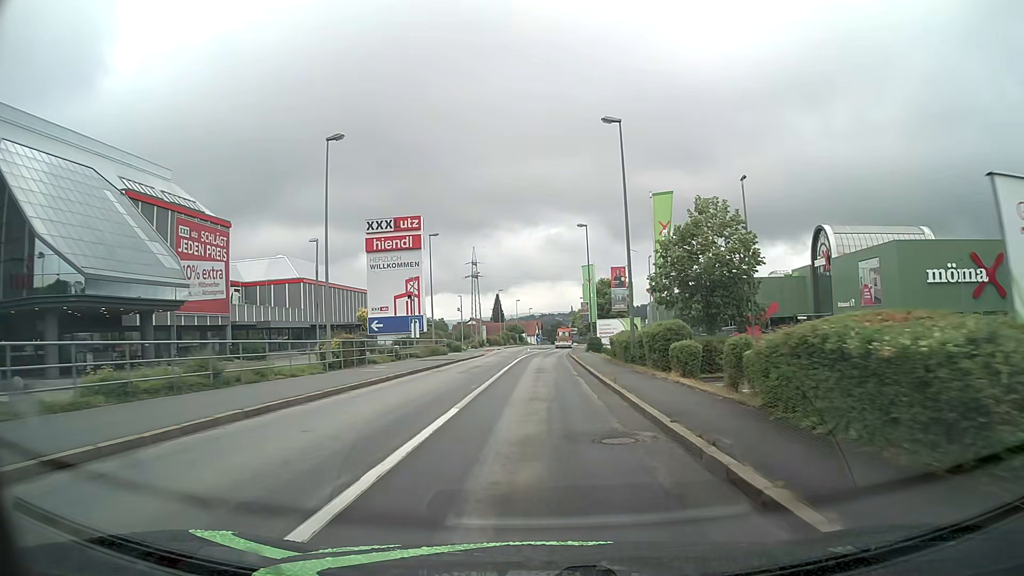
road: tertiary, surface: asphalt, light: Day
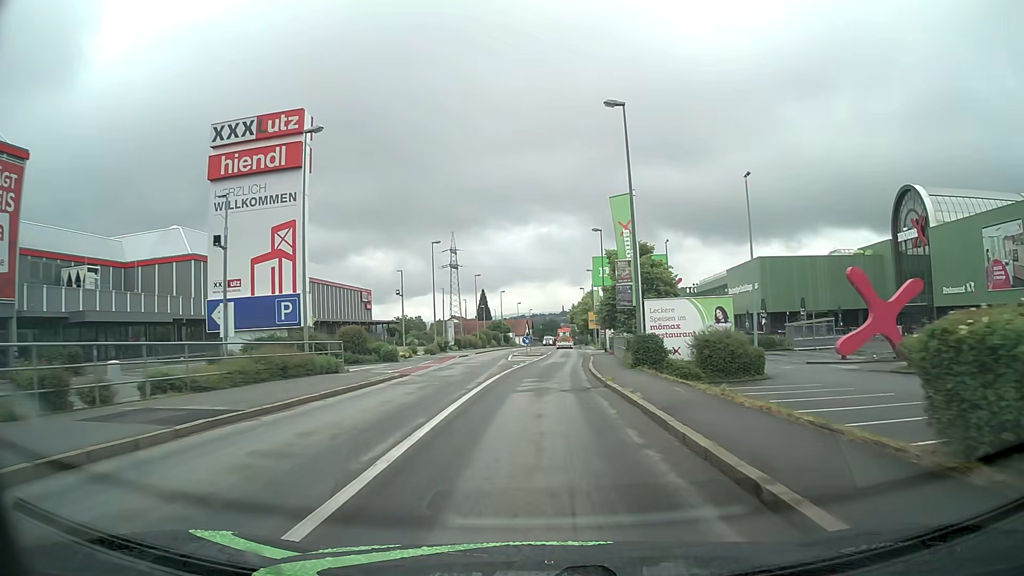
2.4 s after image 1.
(+0.2, +29.0) m; 0°
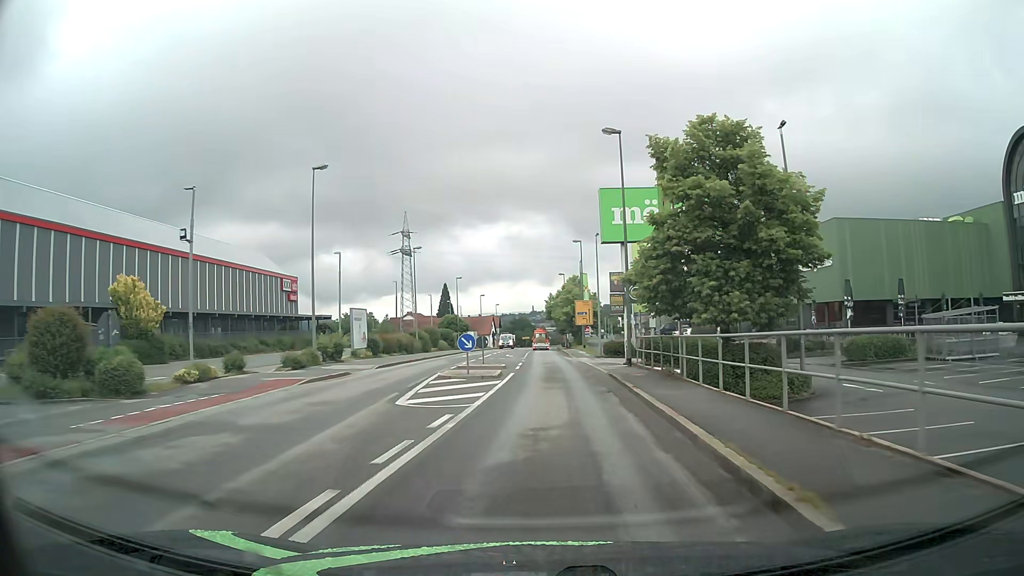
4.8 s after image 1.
(+0.6, +27.3) m; +3°
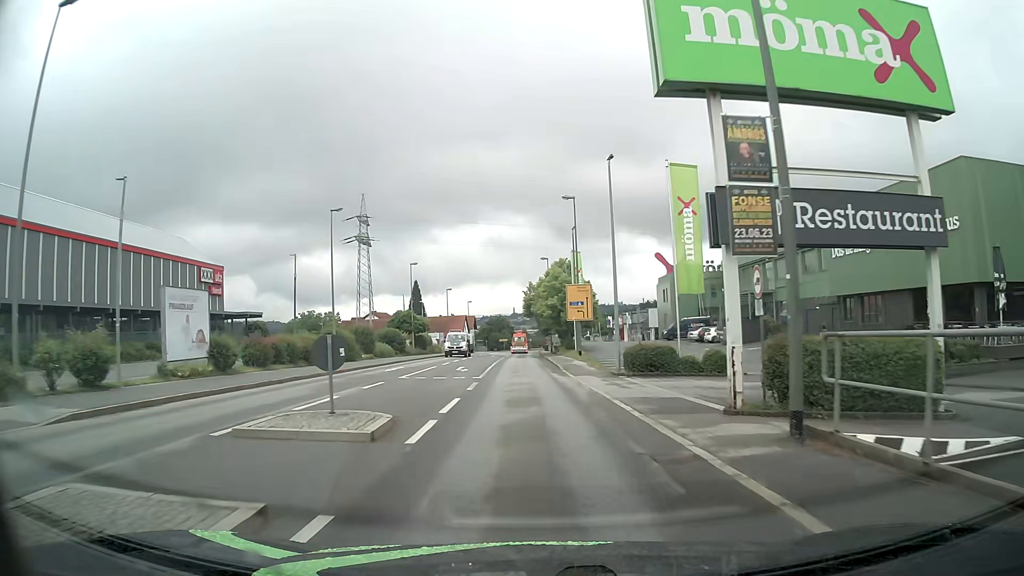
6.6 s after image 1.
(+0.4, +20.4) m; +1°
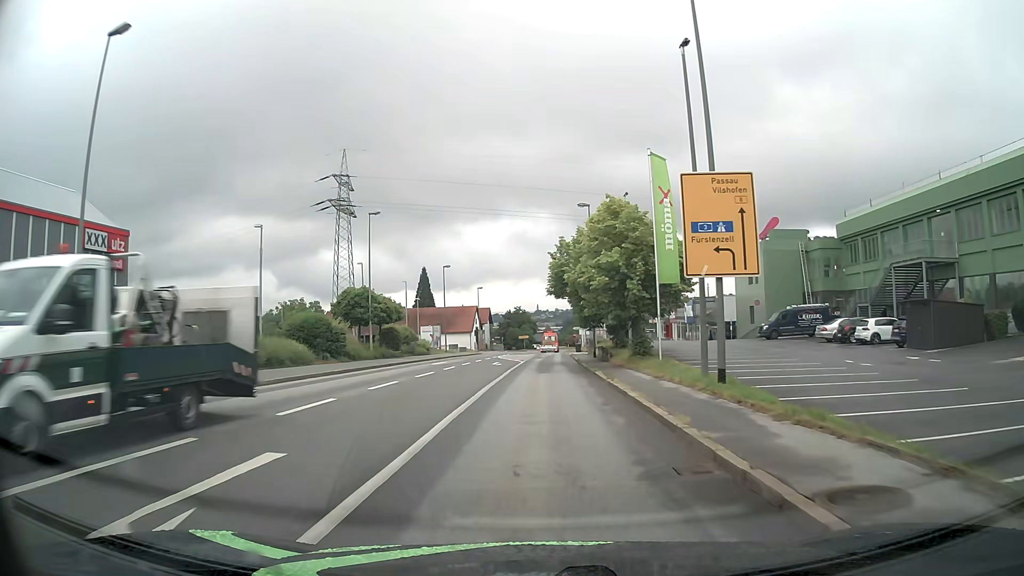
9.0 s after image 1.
(-0.3, +28.0) m; -1°
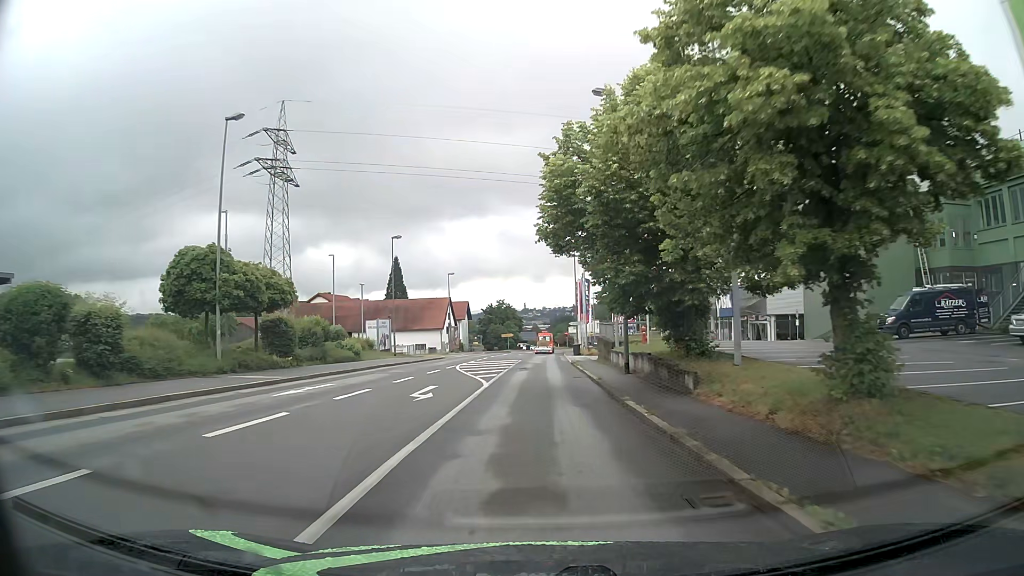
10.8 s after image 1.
(+0.1, +21.1) m; 0°
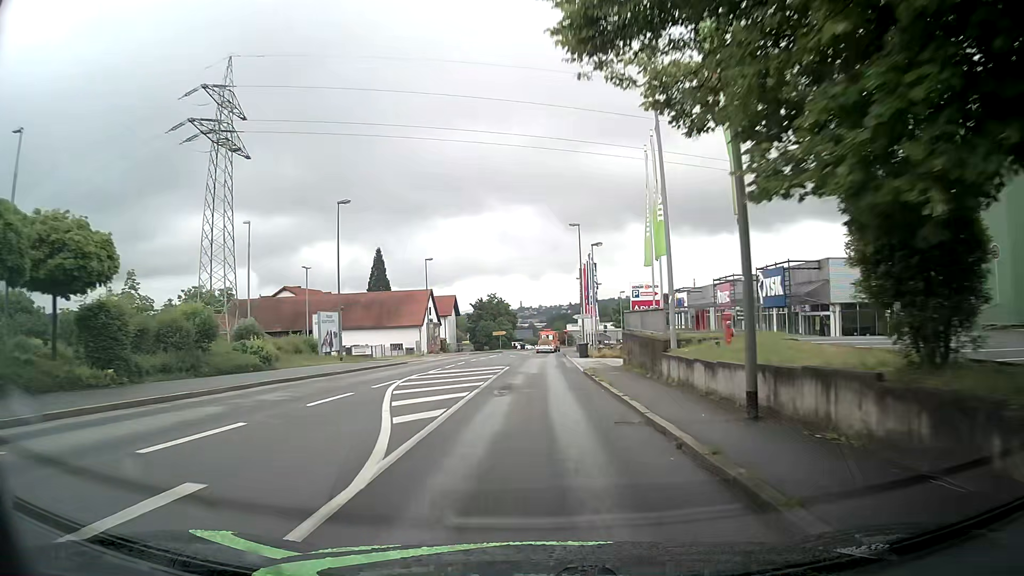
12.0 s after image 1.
(+0.1, +14.1) m; +1°
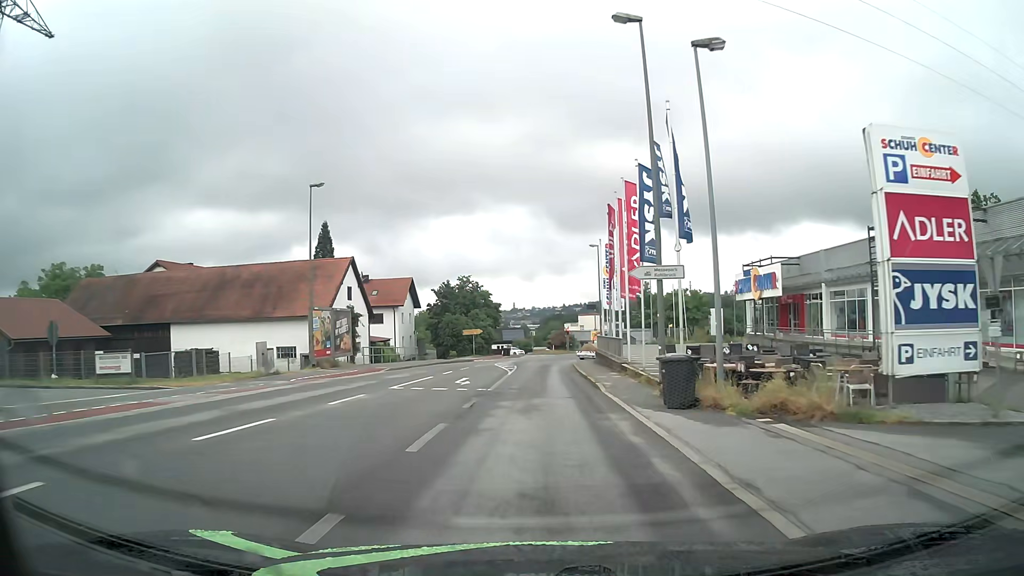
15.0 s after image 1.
(+0.3, +34.7) m; +1°
(0, +10) (0, +20) (0, +30) (0, +40) (+1, +50) (+2, +60) (+5, +70) (+8, +79) (+12, +88) (+17, +97) m
